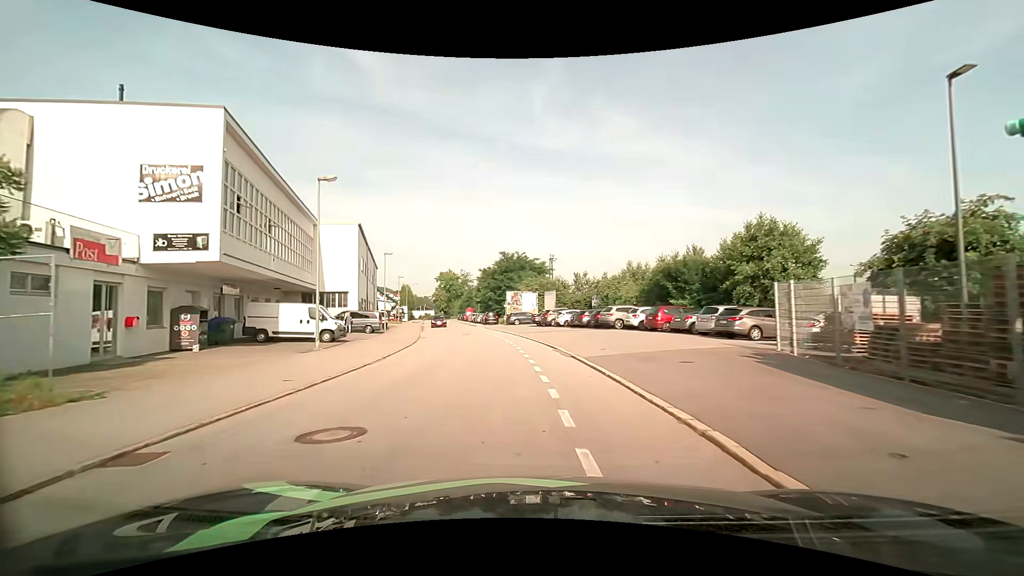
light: Day
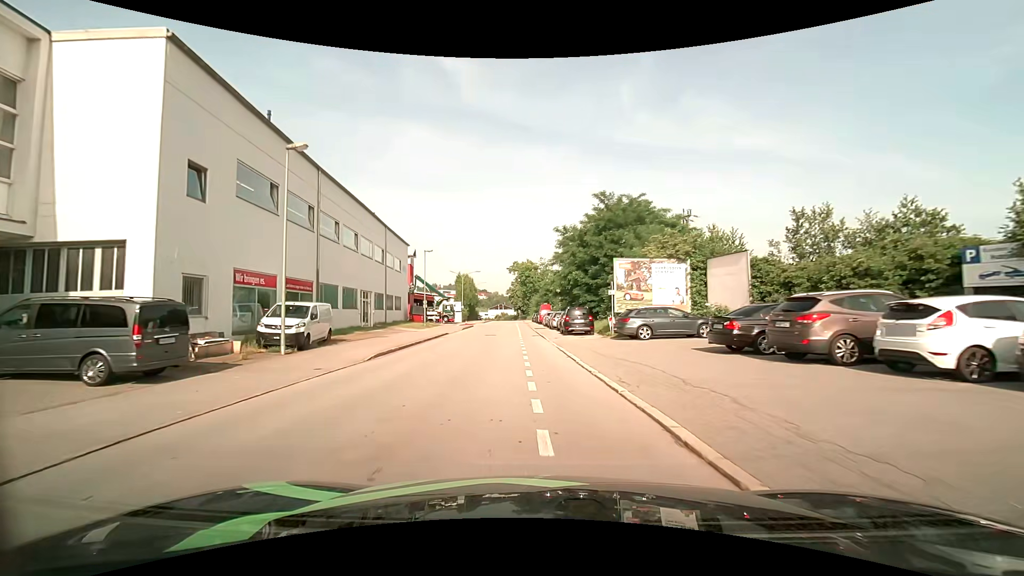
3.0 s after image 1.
(-2.7, +33.7) m; -10°
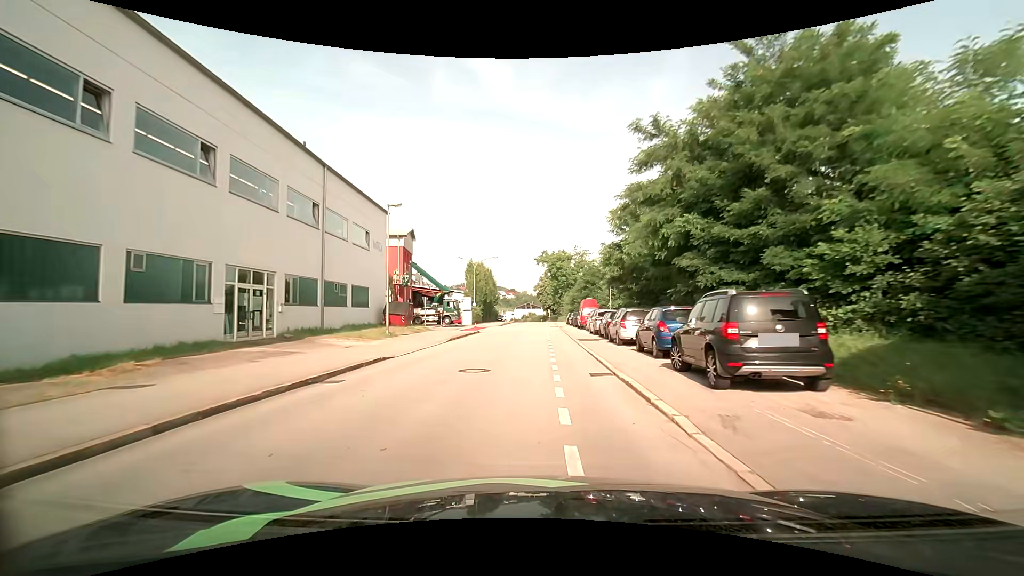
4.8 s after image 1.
(-0.9, +21.0) m; -4°
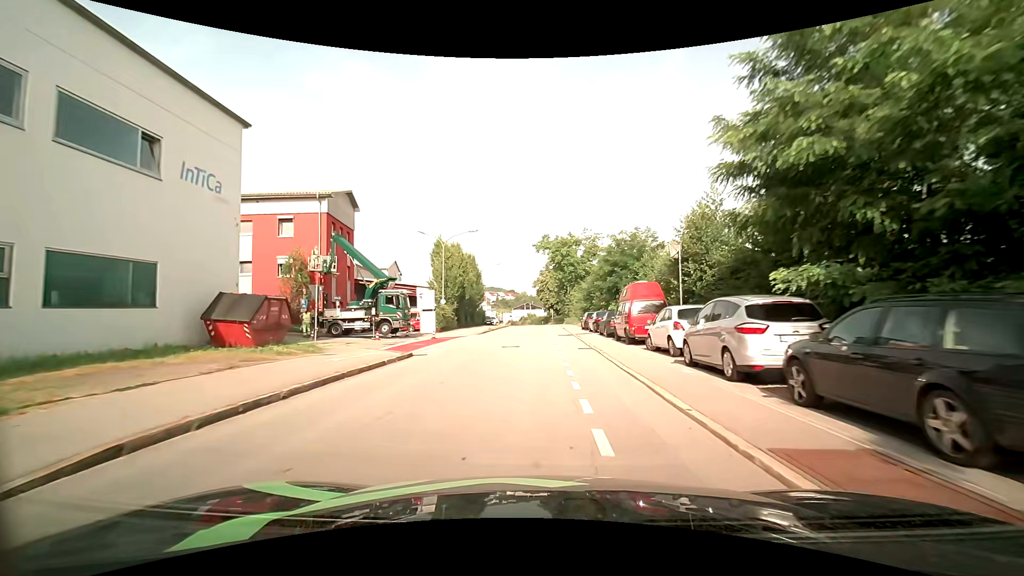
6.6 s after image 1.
(-0.1, +21.7) m; 0°
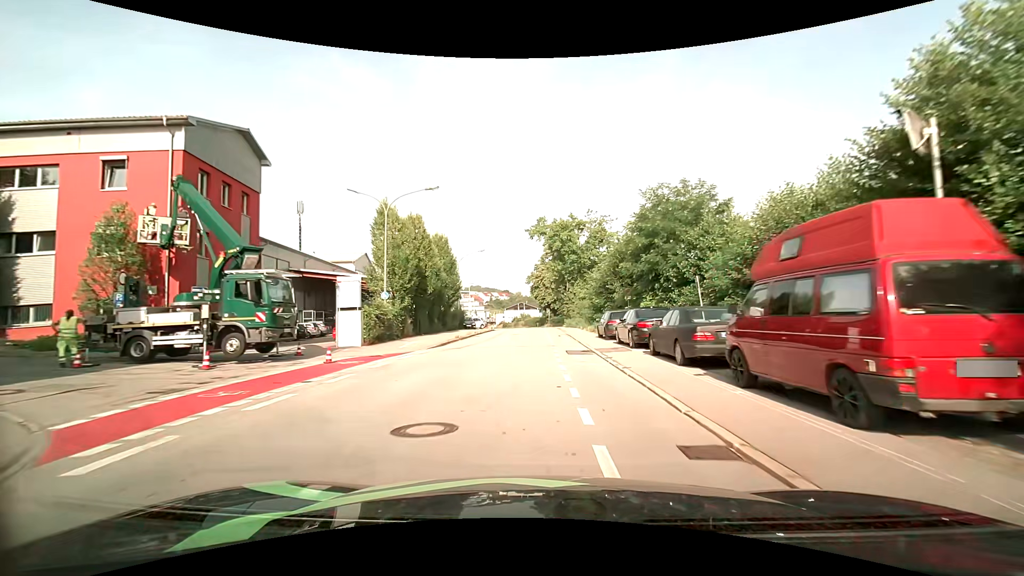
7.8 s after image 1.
(+0.1, +15.1) m; 0°
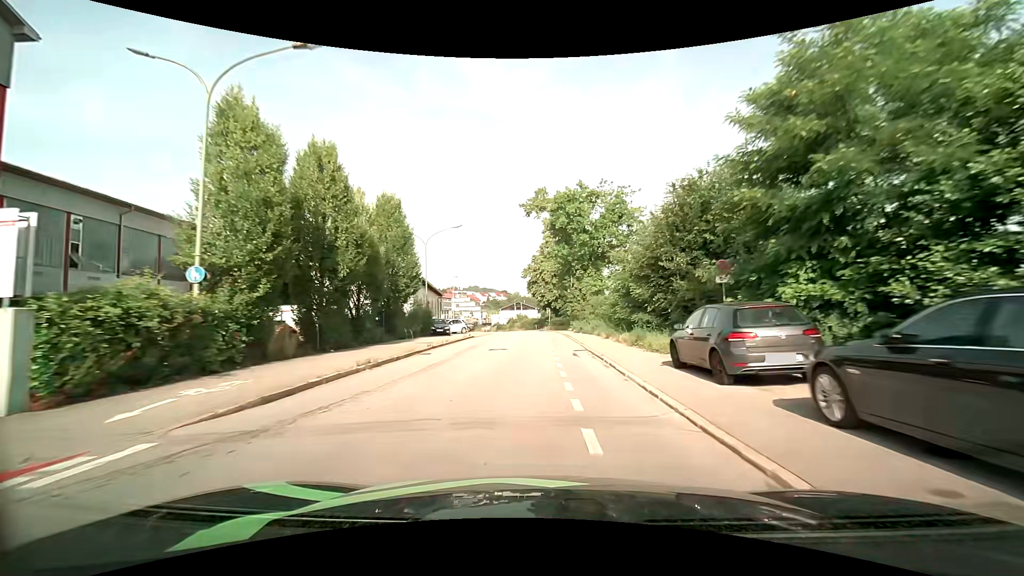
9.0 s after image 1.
(+0.1, +15.5) m; 0°
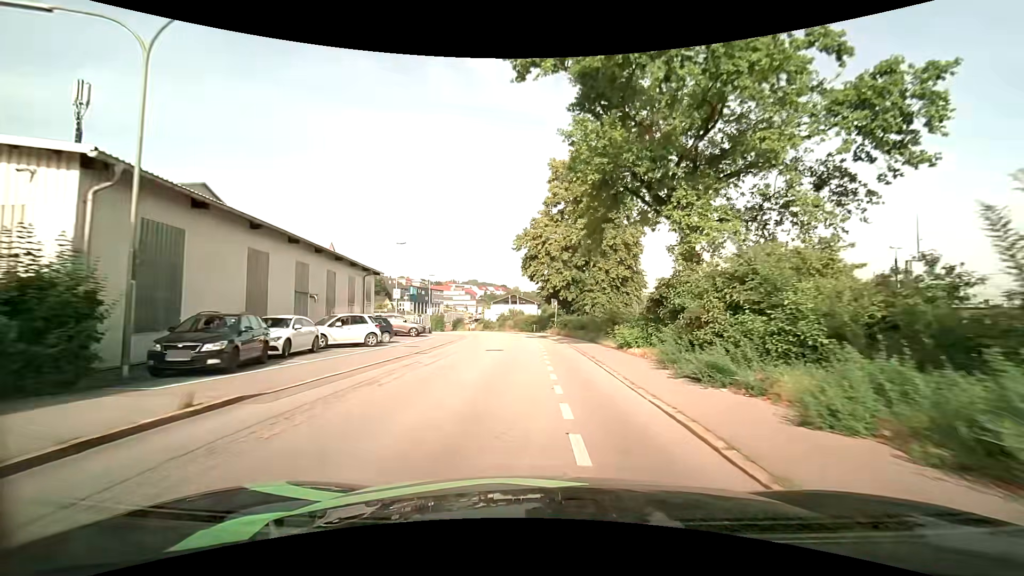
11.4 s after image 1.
(+0.1, +28.7) m; 0°
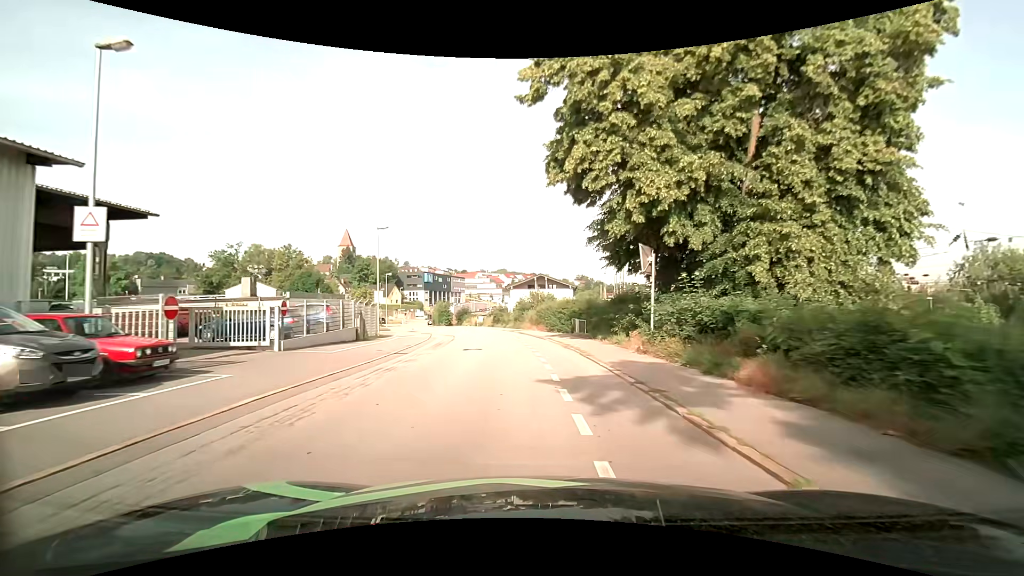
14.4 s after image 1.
(-0.7, +31.7) m; -3°
(0, +10) (-1, +20) (-2, +30) (-4, +40) (-6, +49) (-9, +59) (-12, +69) (-15, +78) (-18, +88) (-21, +97) m
